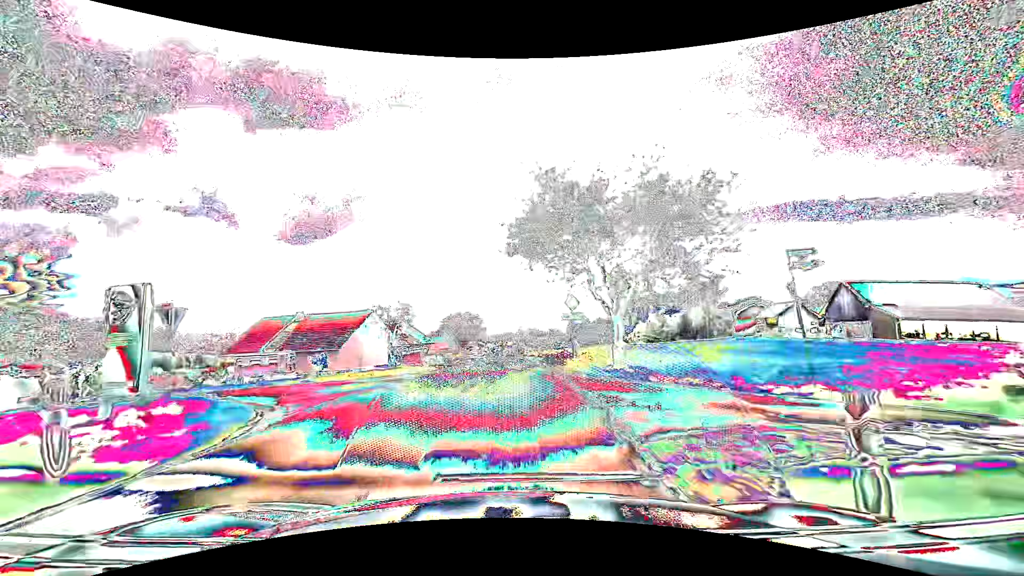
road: tertiary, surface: asphalt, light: Day
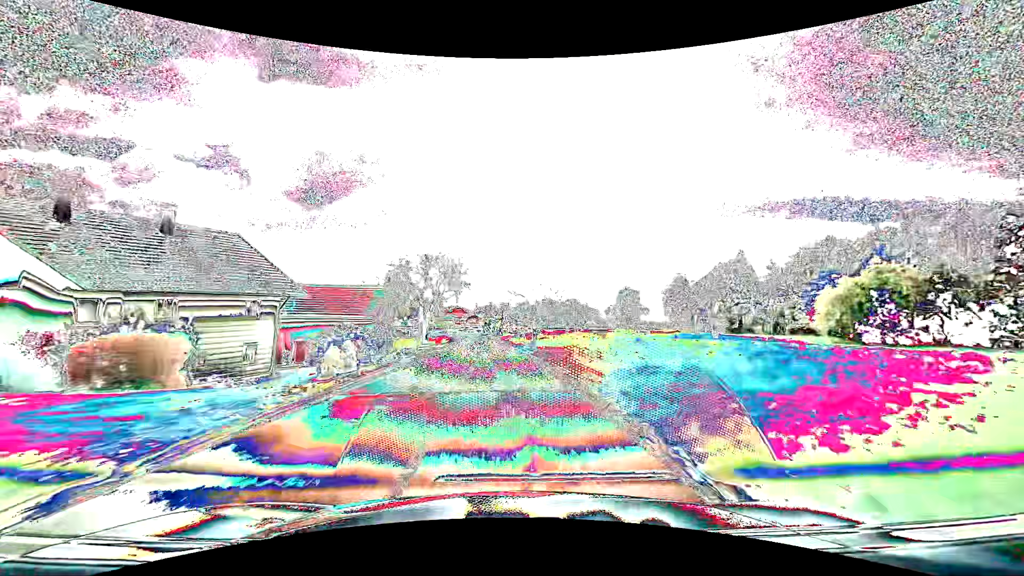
(+0.2, +58.9) m; 0°
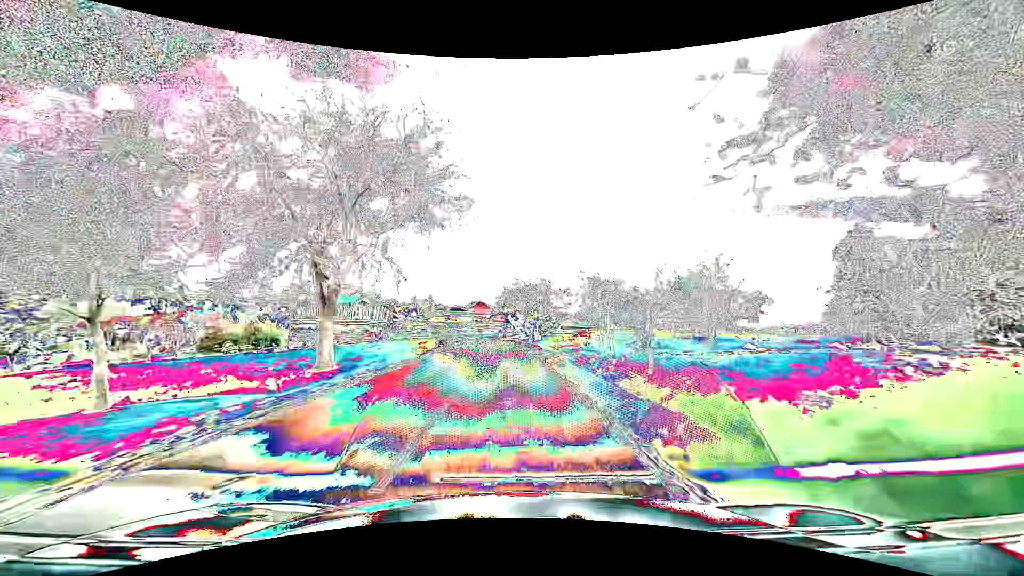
(-1.4, +45.6) m; -3°
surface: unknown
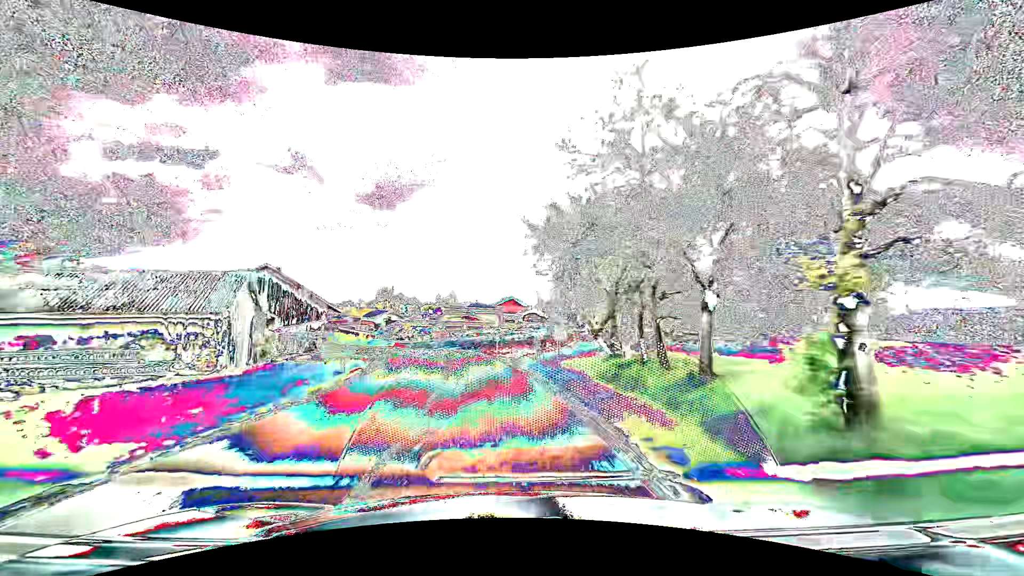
(-0.6, +44.2) m; -4°
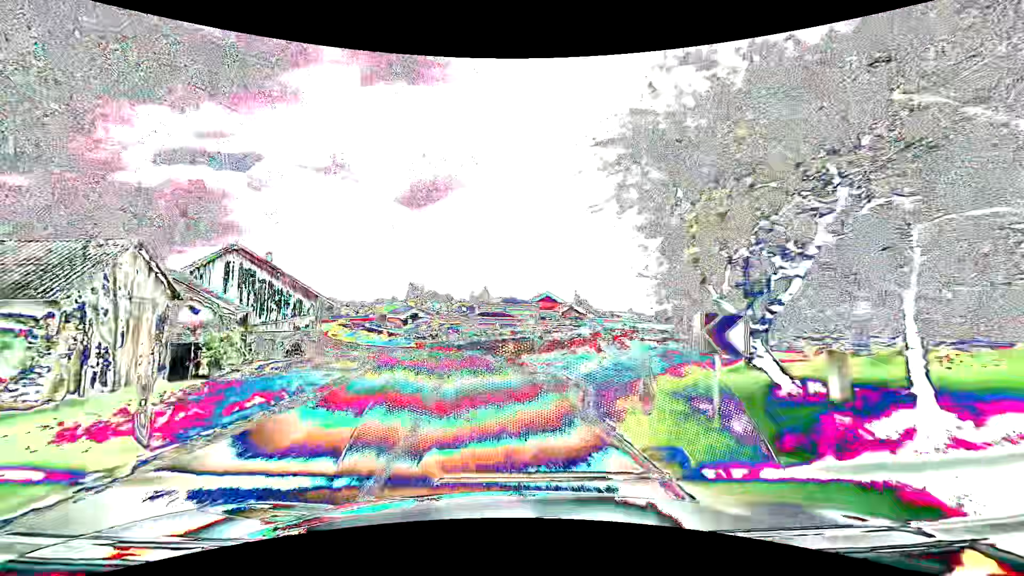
(-0.3, +10.9) m; -4°
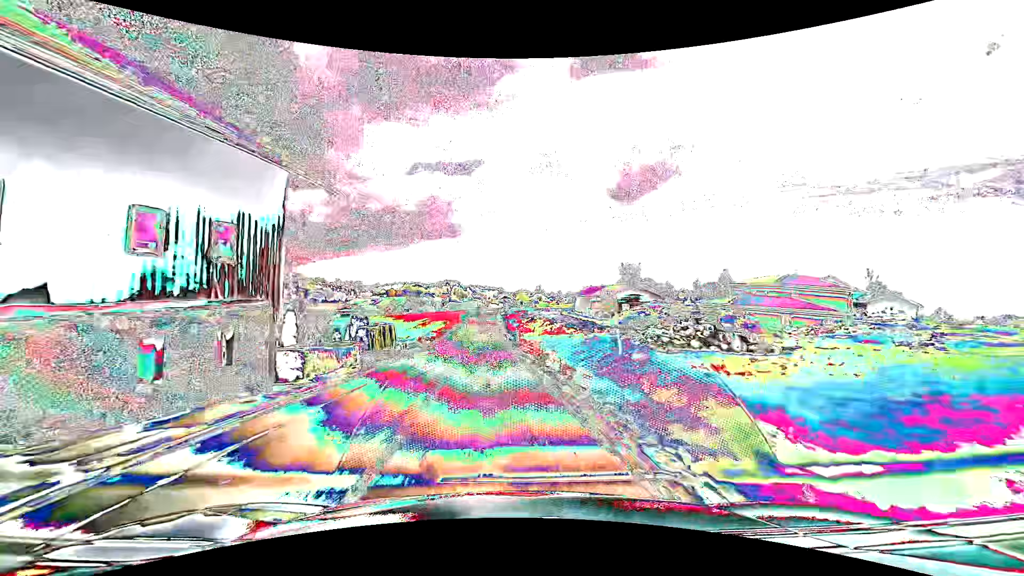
(-8.6, +42.1) m; -23°
(0, +10) (-1, +20) (-1, +30) (-2, +40) (-2, +50) (-3, +60) (-3, +70) (-4, +80) (-4, +90) (-5, +100) m
